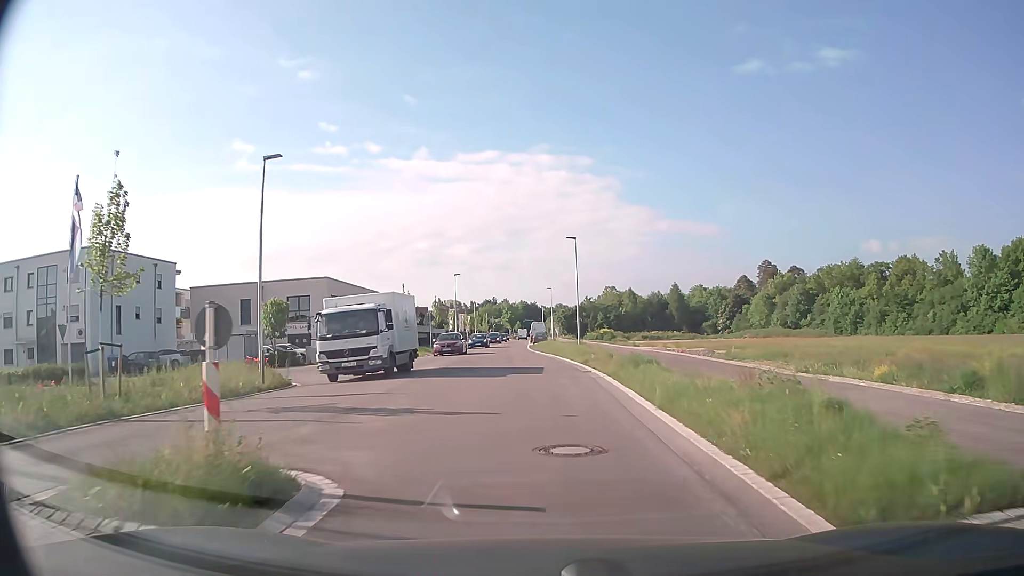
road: secondary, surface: asphalt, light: Day
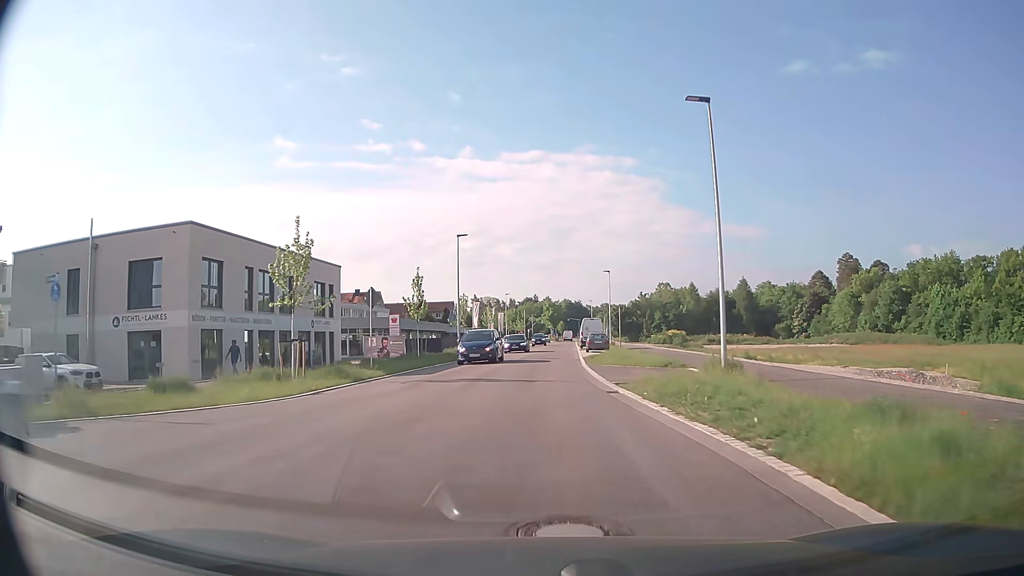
(-1.4, +30.3) m; -4°
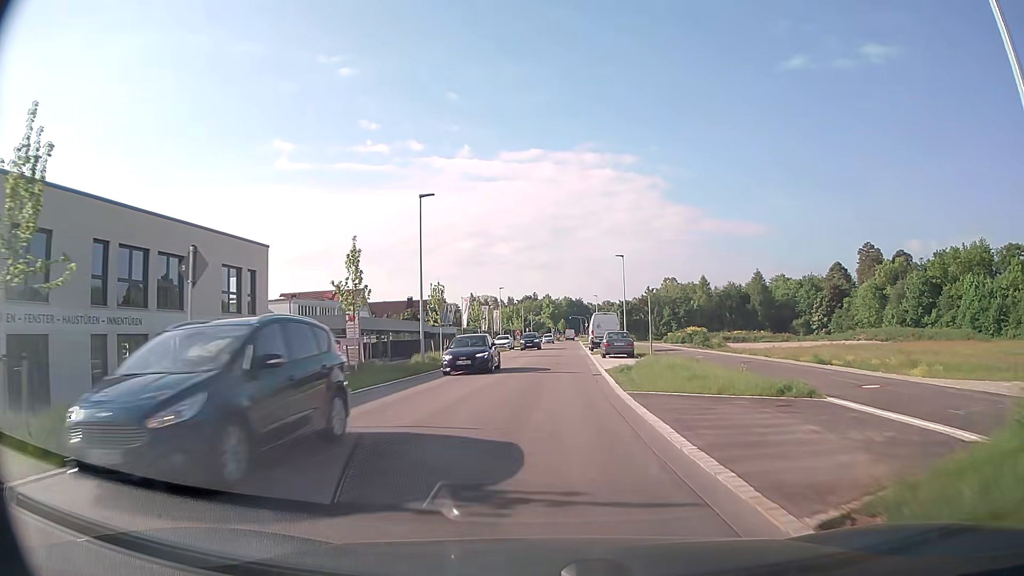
(0.0, +13.4) m; 0°
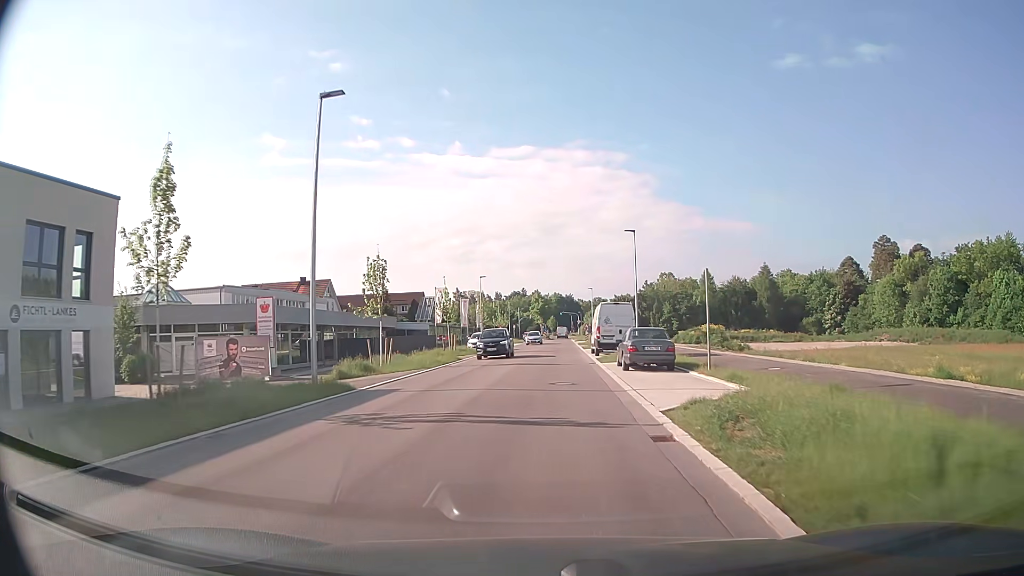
(+0.1, +13.7) m; +1°
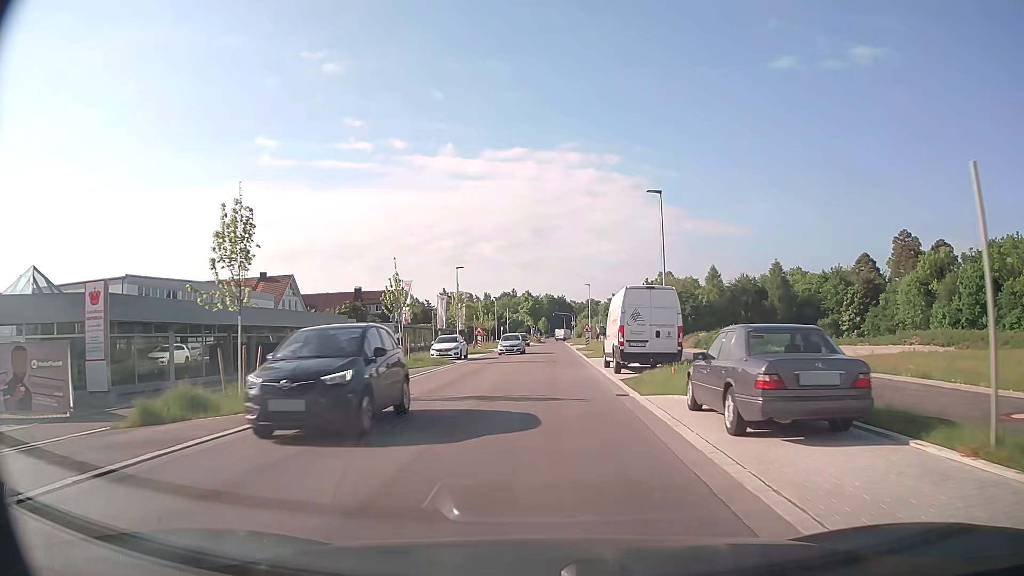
(+0.1, +13.8) m; +1°
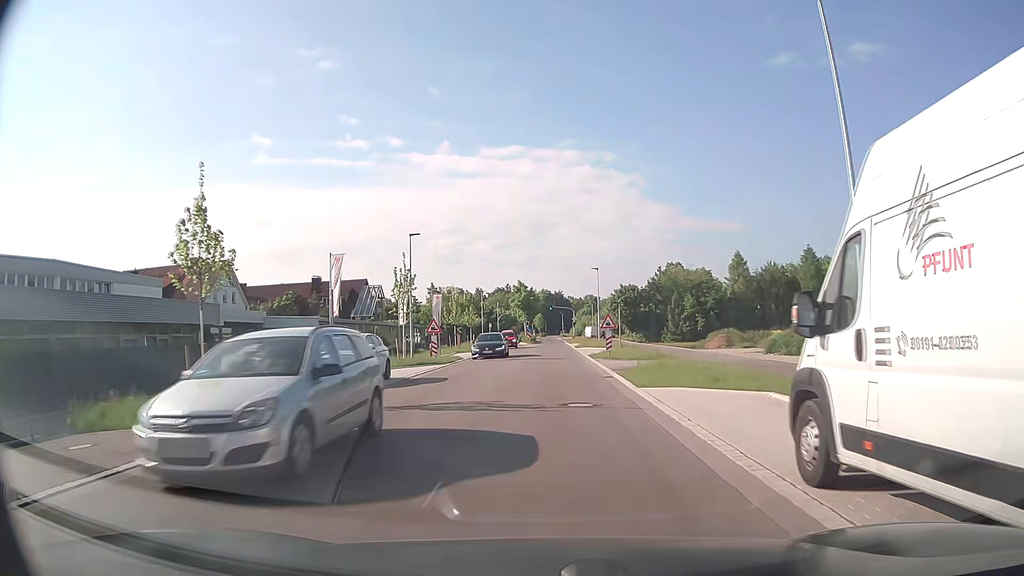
(+0.1, +20.7) m; 0°
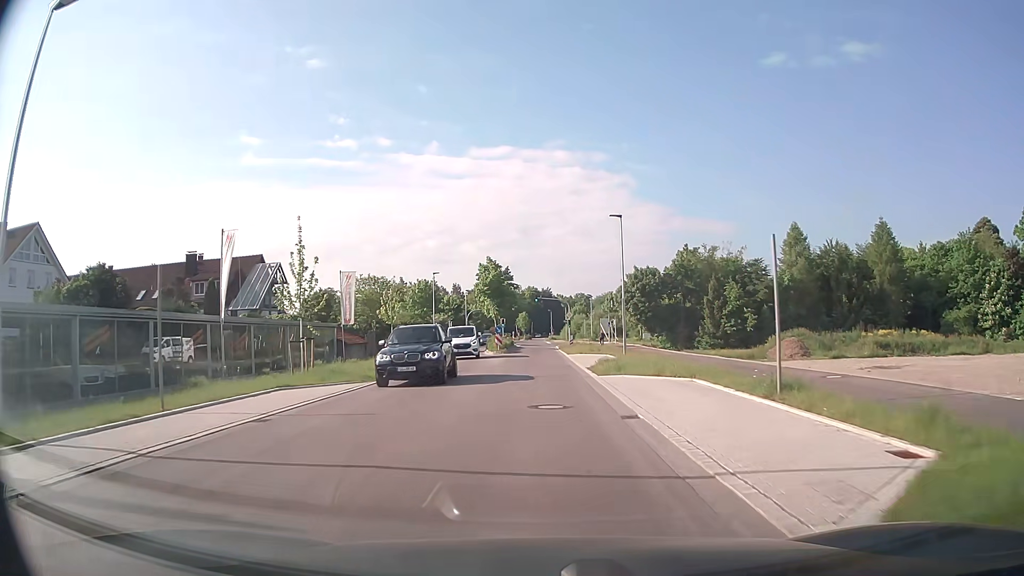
(+0.5, +34.0) m; +1°
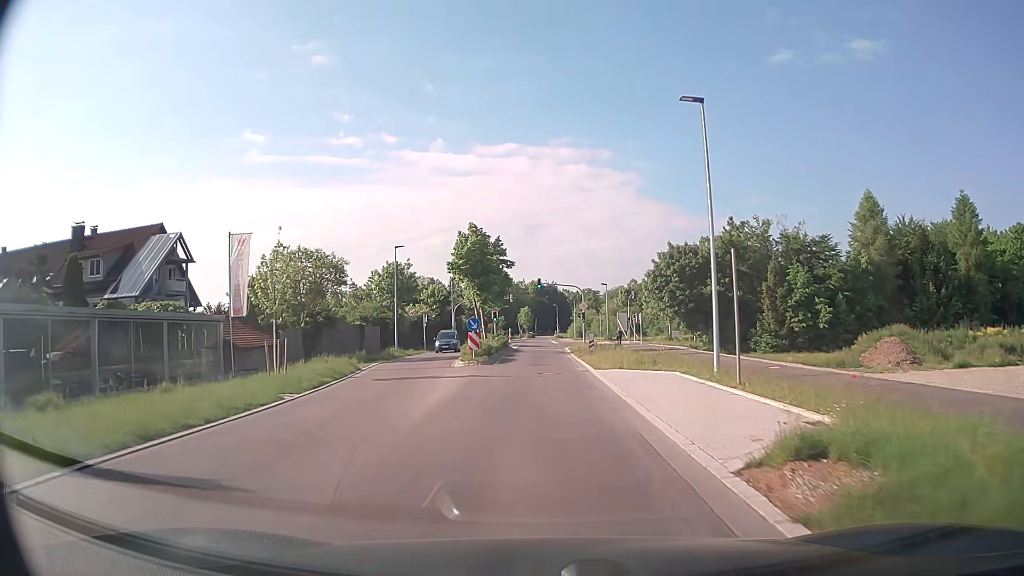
(-0.1, +20.0) m; 0°
(0, +10) (0, +20) (0, +30) (0, +40) (0, +50) (0, +60) (0, +70) (-1, +80) (-1, +90) (-1, +100) m
